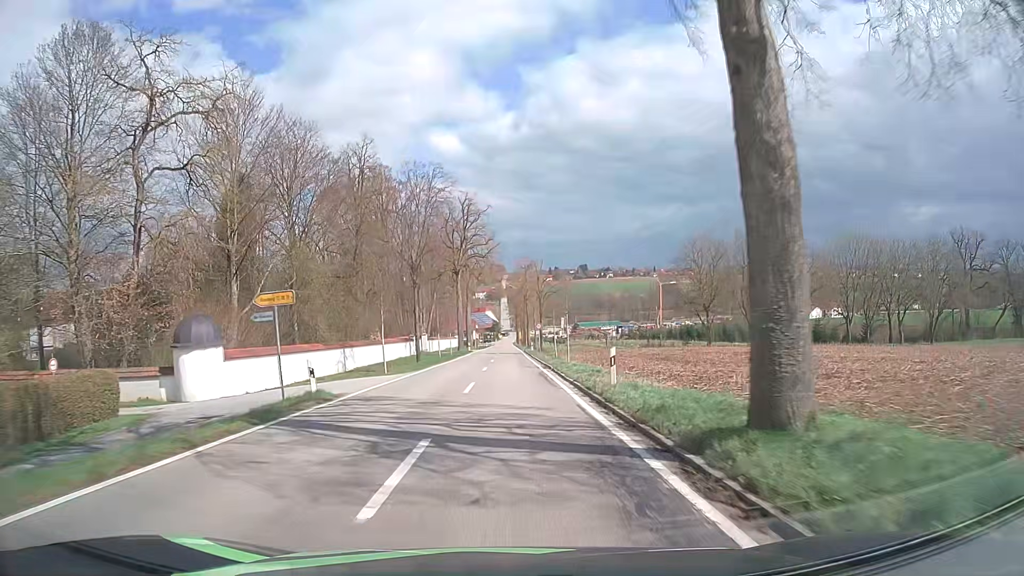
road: tertiary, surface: asphalt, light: Day
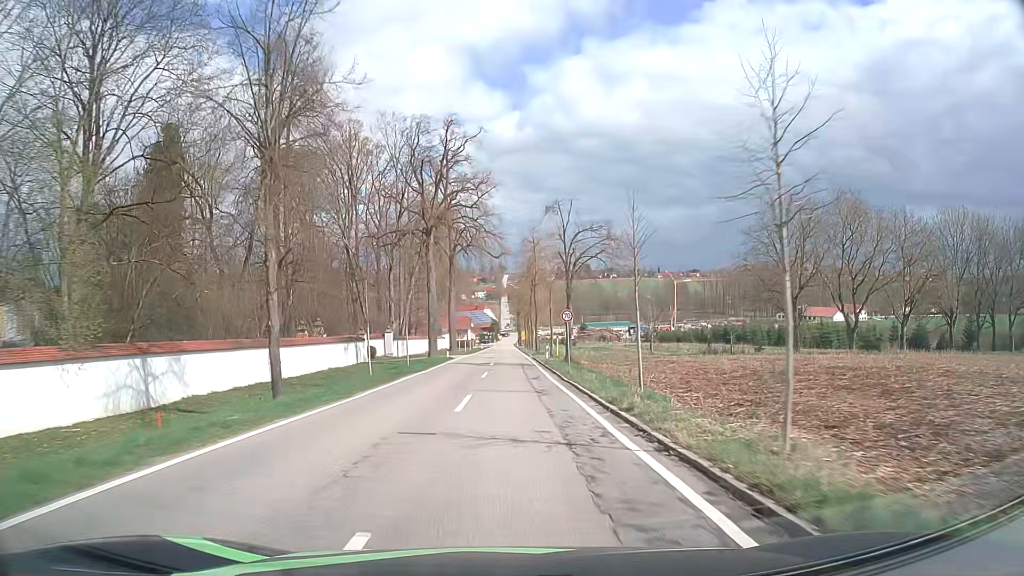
(+0.1, +29.1) m; 0°
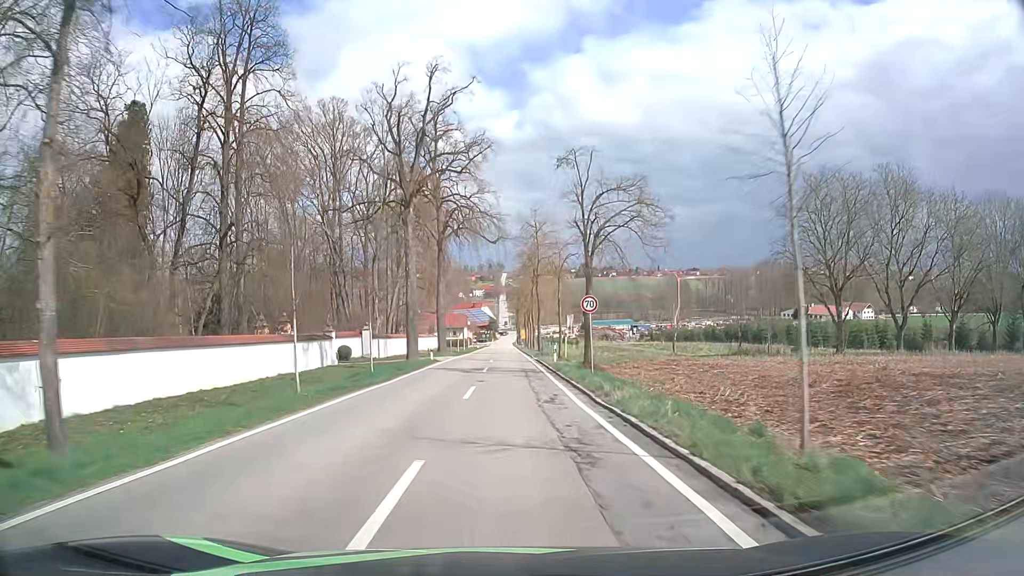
(0.0, +9.7) m; 0°
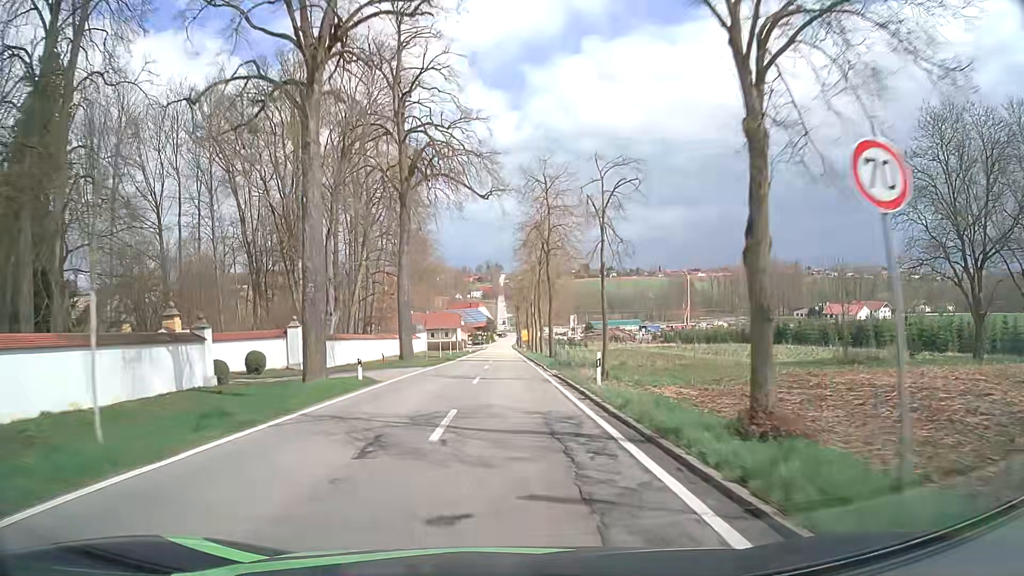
(0.0, +19.5) m; 0°
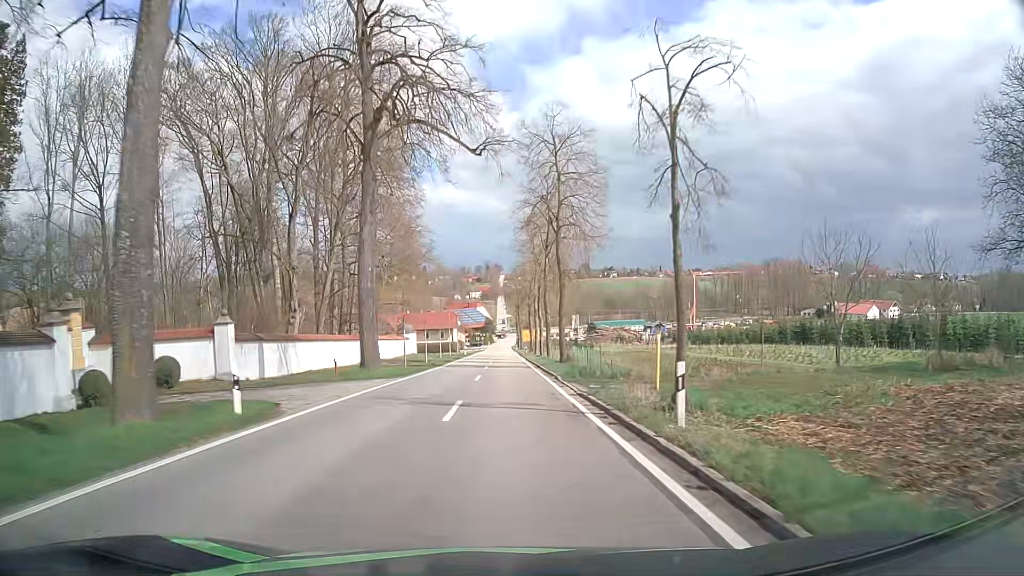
(0.0, +9.8) m; 0°
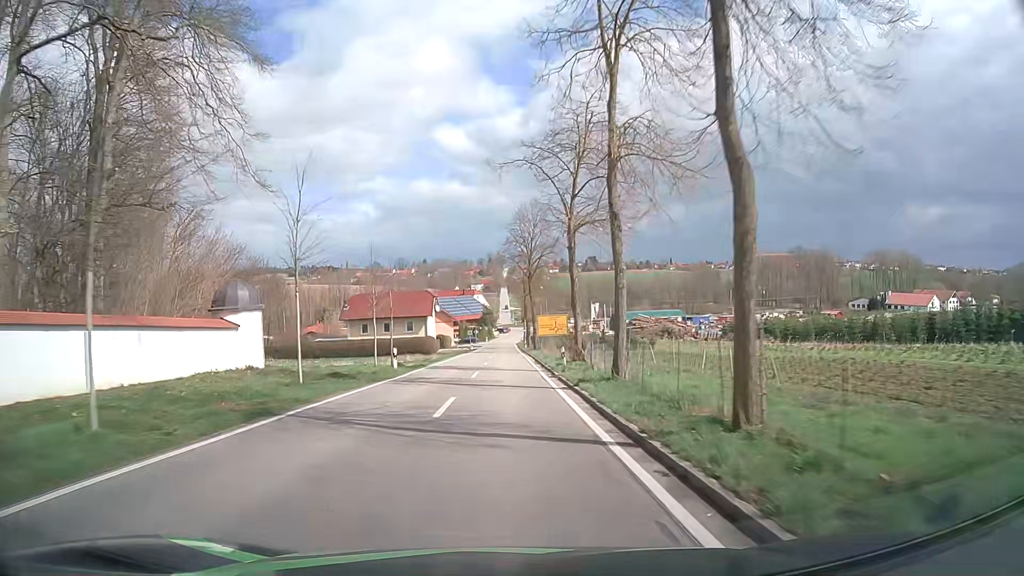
(0.0, +50.0) m; 0°
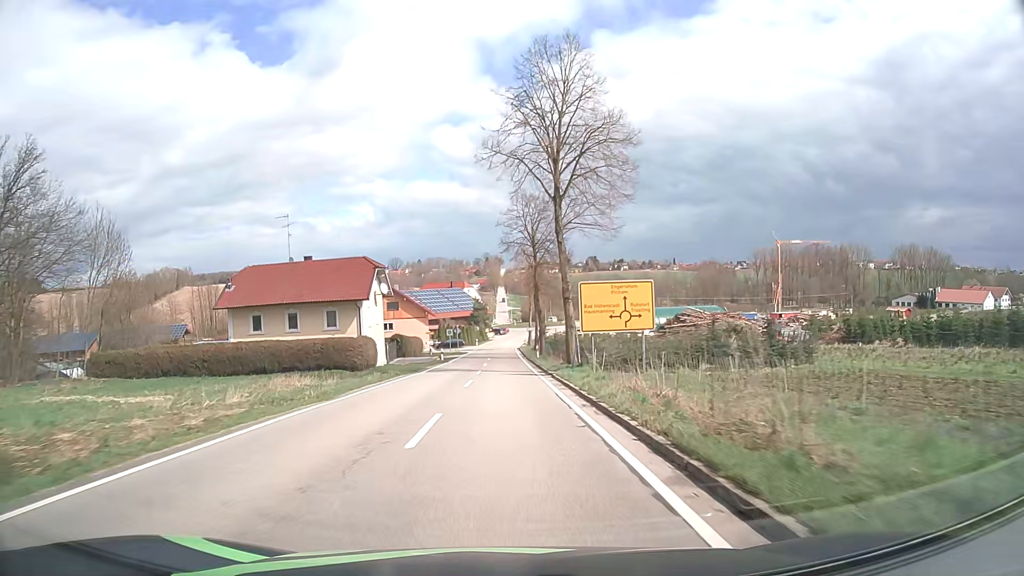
(0.0, +40.1) m; 0°
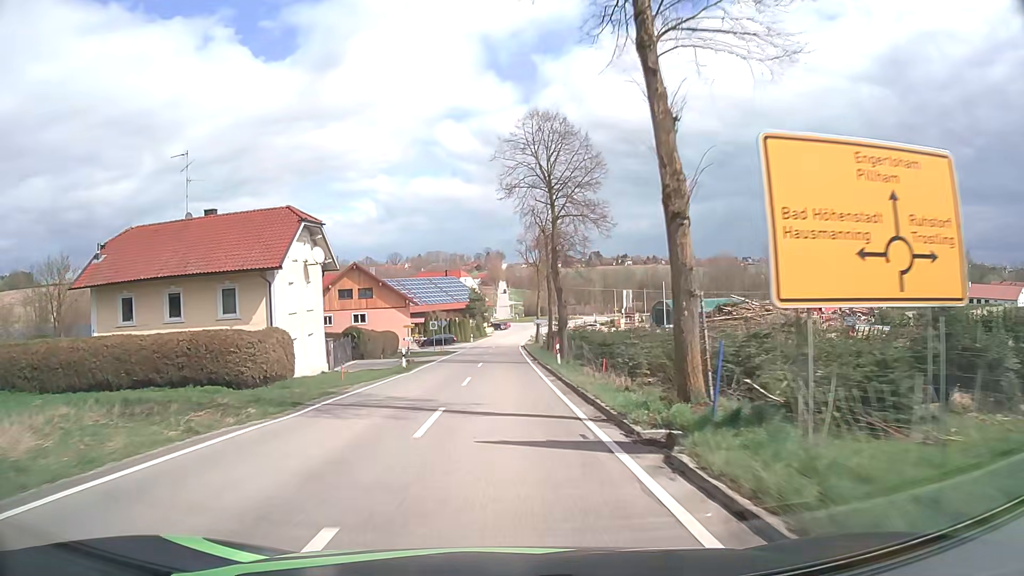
(0.0, +19.7) m; 0°
(0, +10) (0, +20) (0, +30) (0, +40) (-1, +50) (-1, +60) (-1, +70) (0, +80) (0, +90) (+1, +100) m
